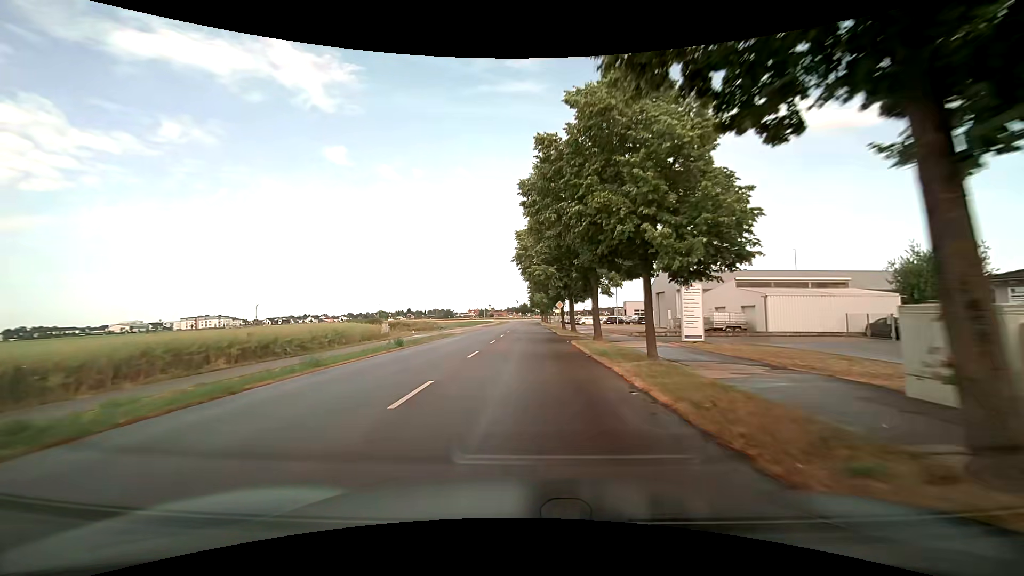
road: tertiary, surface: asphalt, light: Day
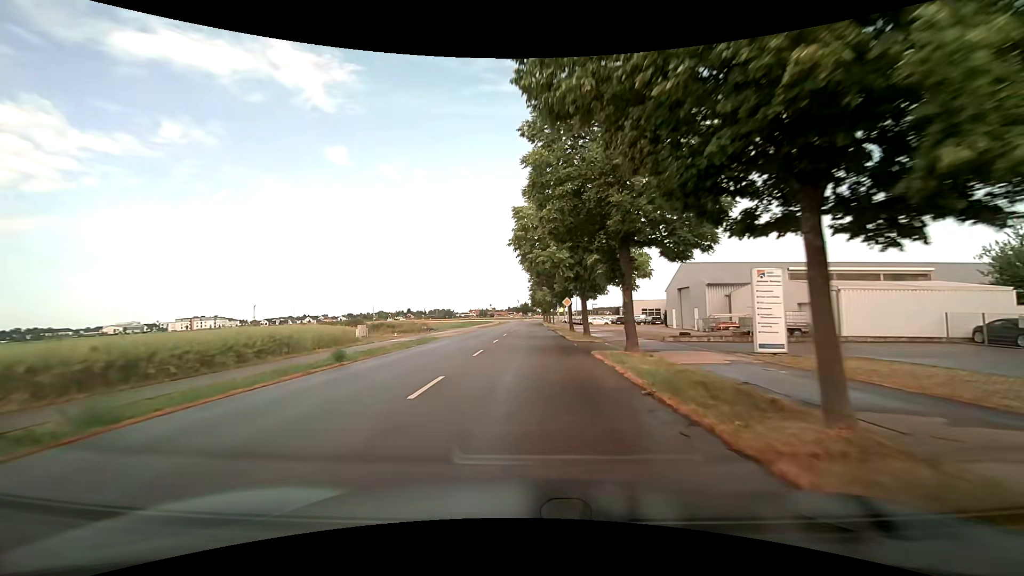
(0.0, +8.2) m; 0°
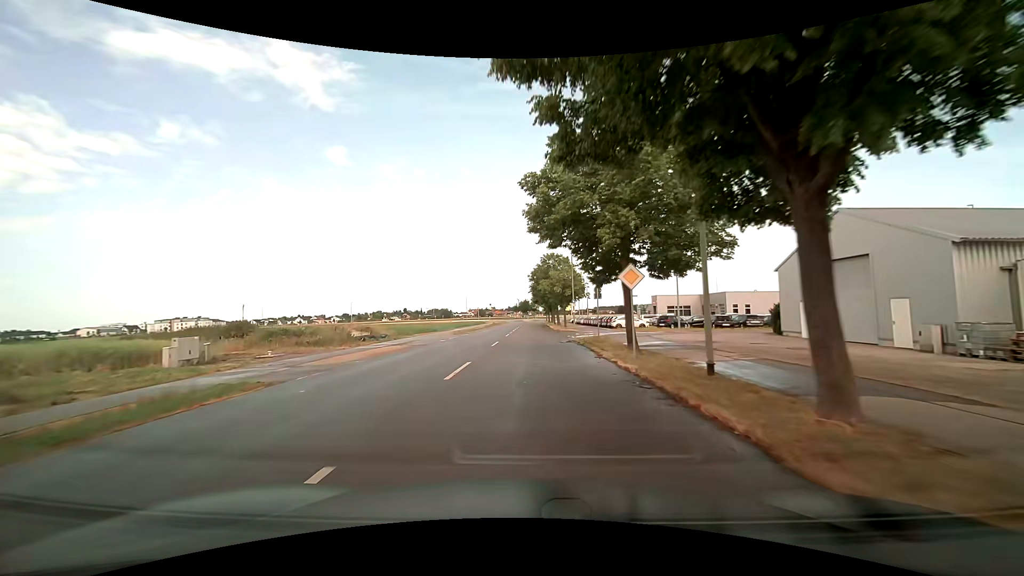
(0.0, +24.7) m; 0°
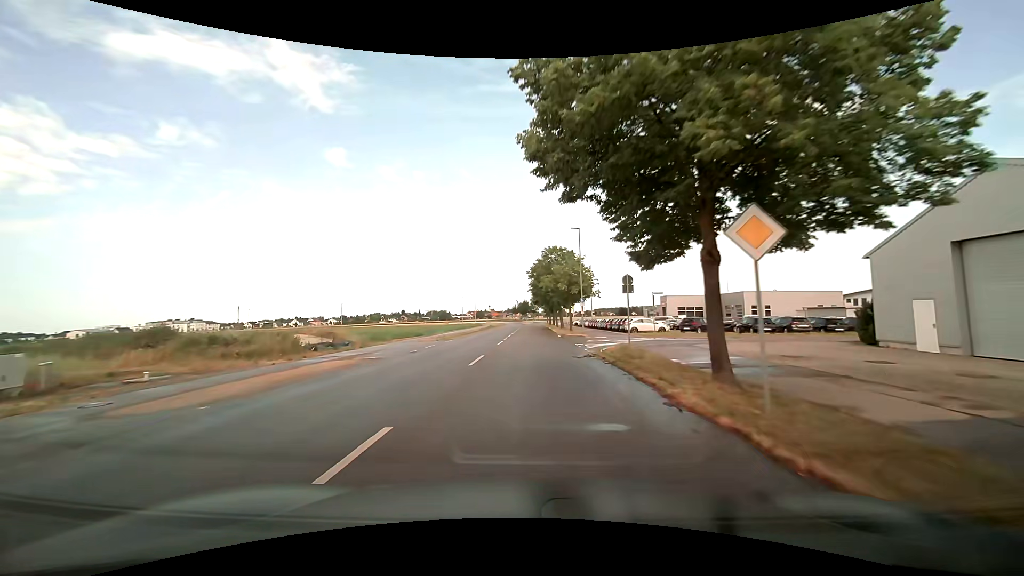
(0.0, +8.3) m; 0°
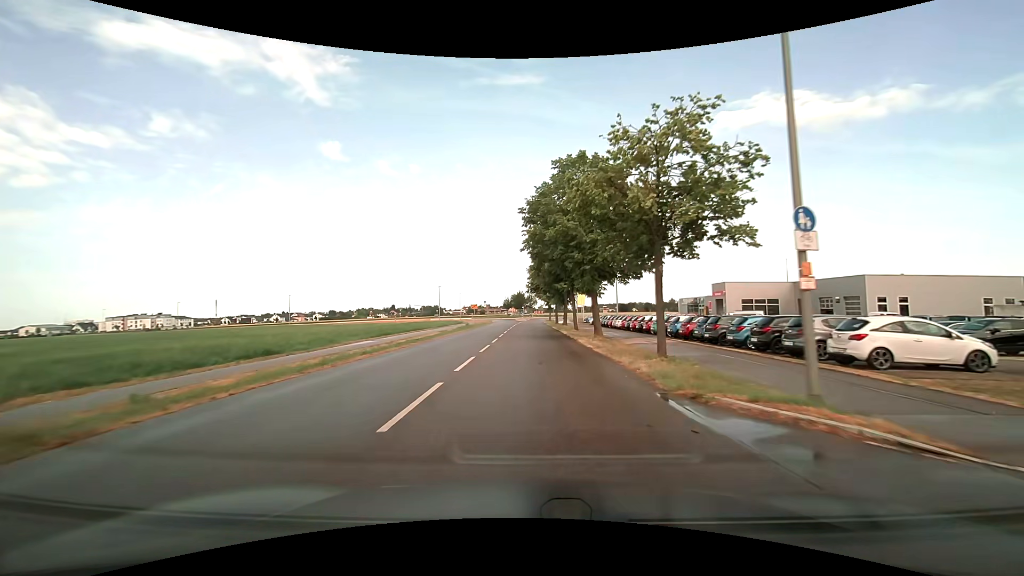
(+0.3, +32.5) m; +1°
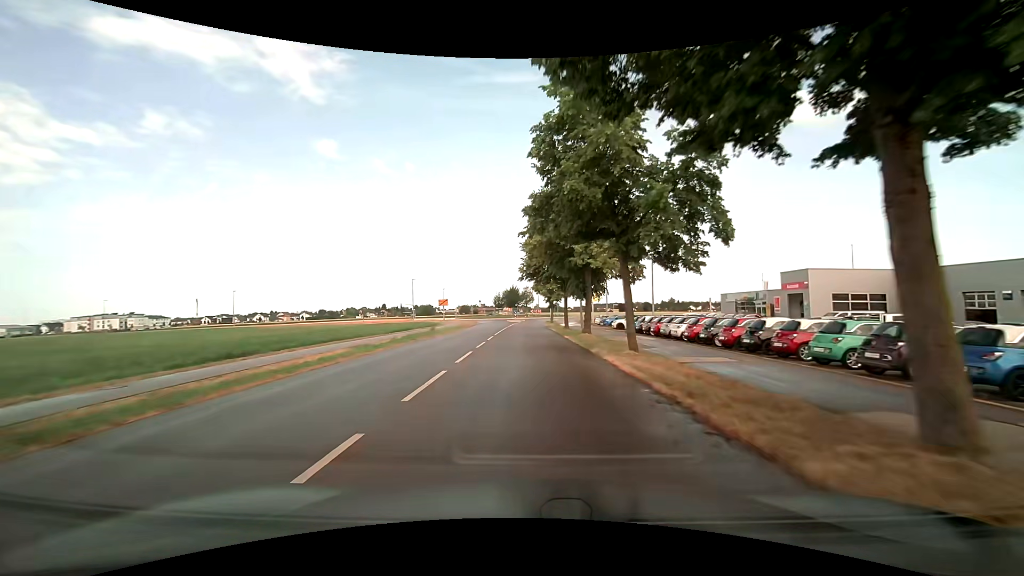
(+0.1, +21.9) m; 0°
(0, +10) (0, +20) (0, +30) (0, +40) (0, +50) (0, +60) (+1, +70) (+1, +80) (+3, +90) (+8, +98) m
